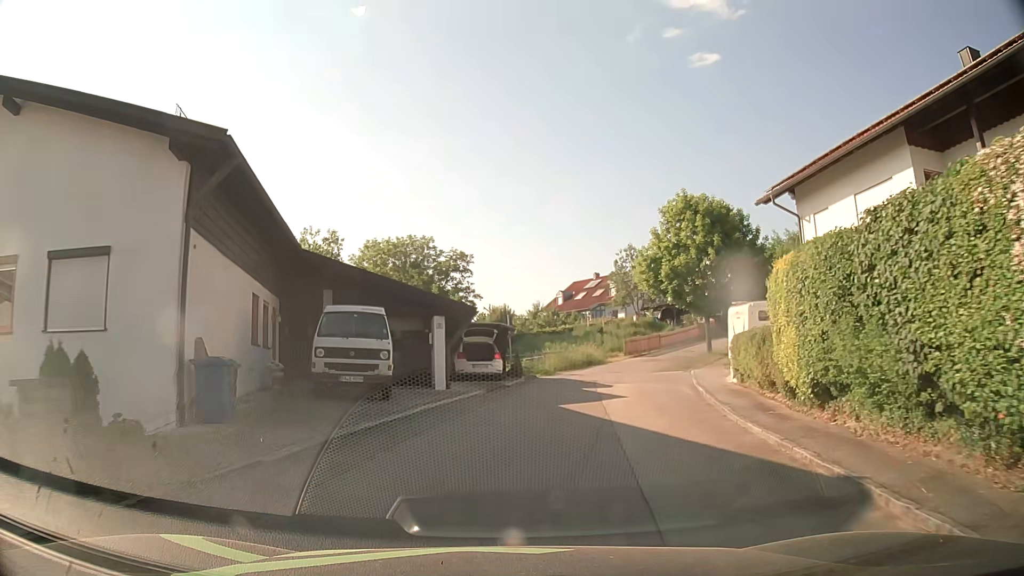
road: residential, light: Day
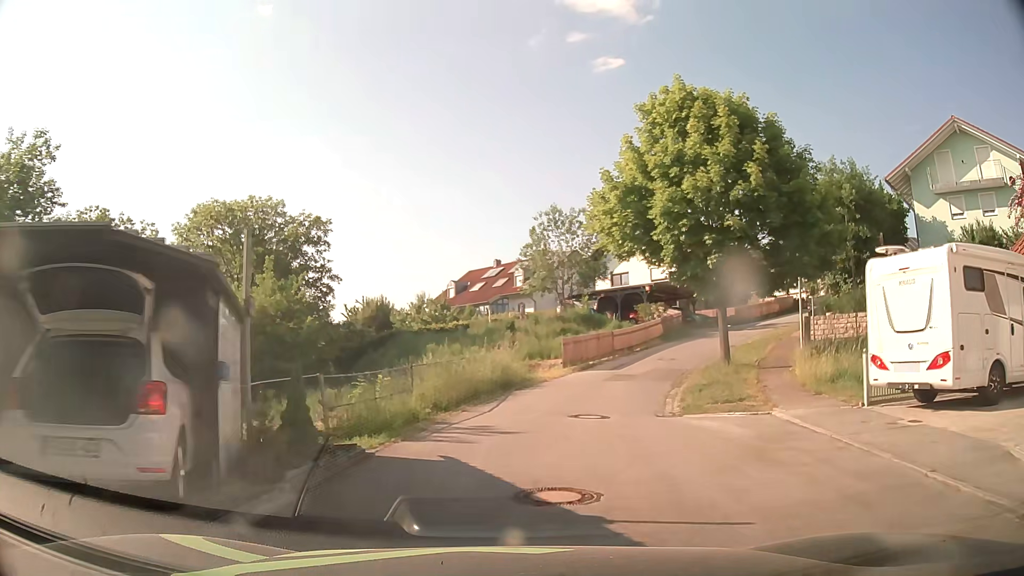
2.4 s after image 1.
(+1.2, +18.6) m; +9°
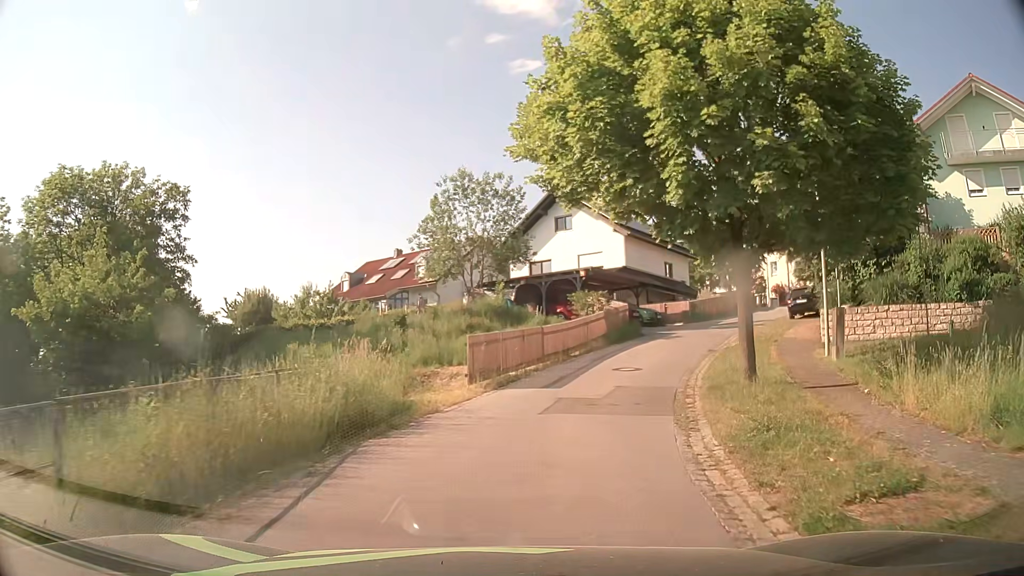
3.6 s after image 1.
(+0.6, +9.4) m; +7°
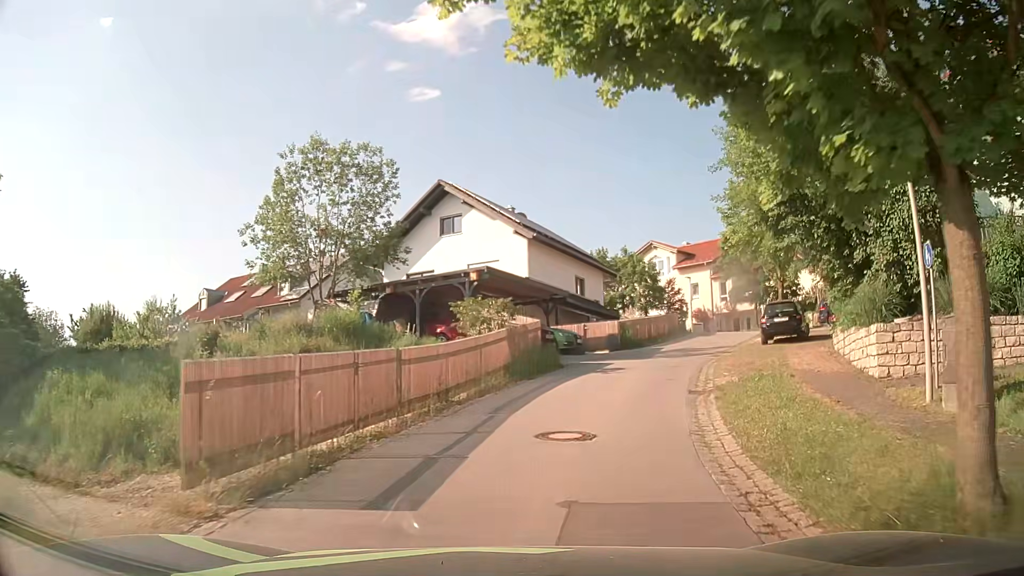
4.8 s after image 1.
(+0.8, +9.4) m; +10°
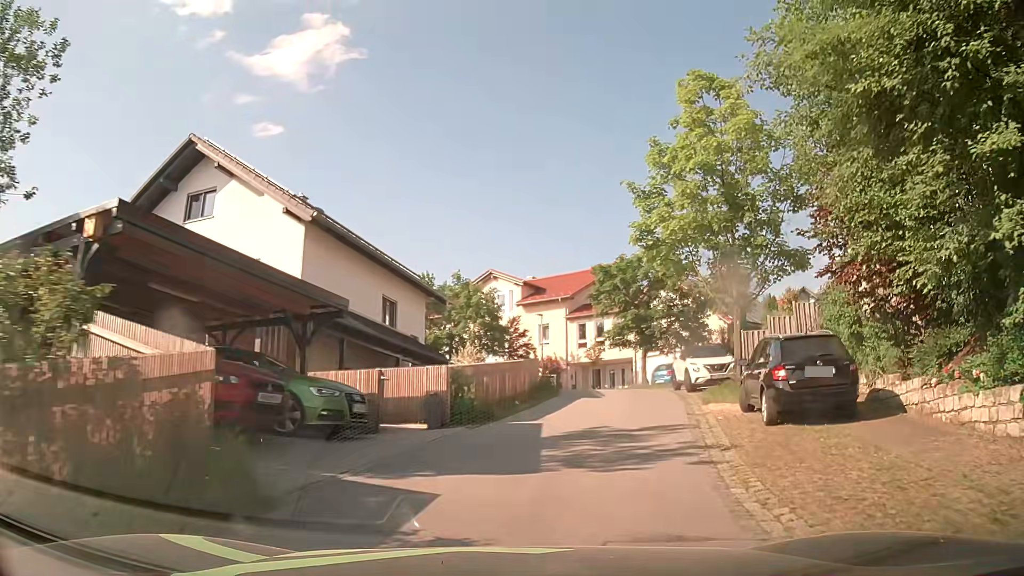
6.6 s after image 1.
(+1.7, +13.4) m; +15°
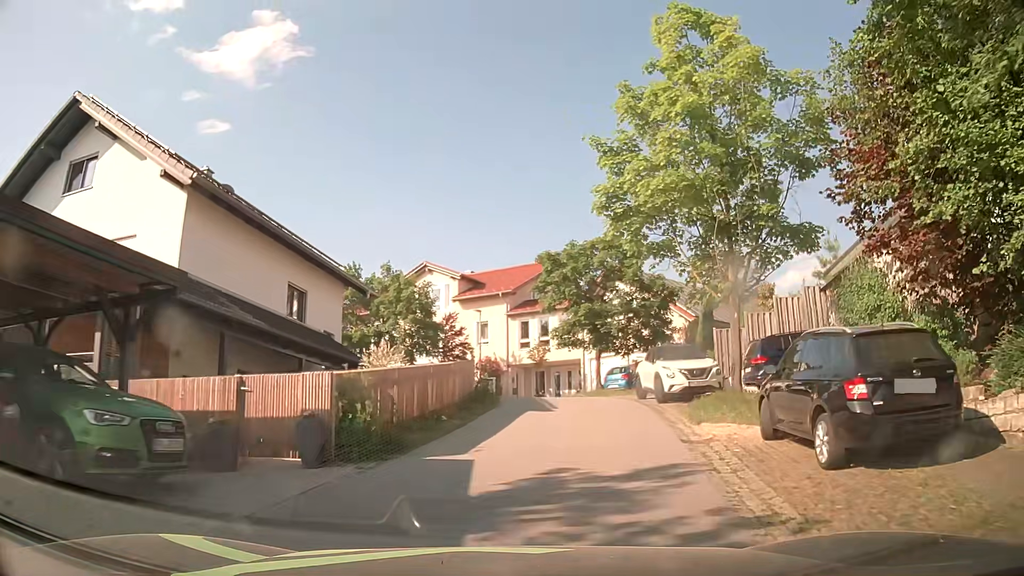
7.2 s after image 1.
(+0.2, +4.4) m; +5°
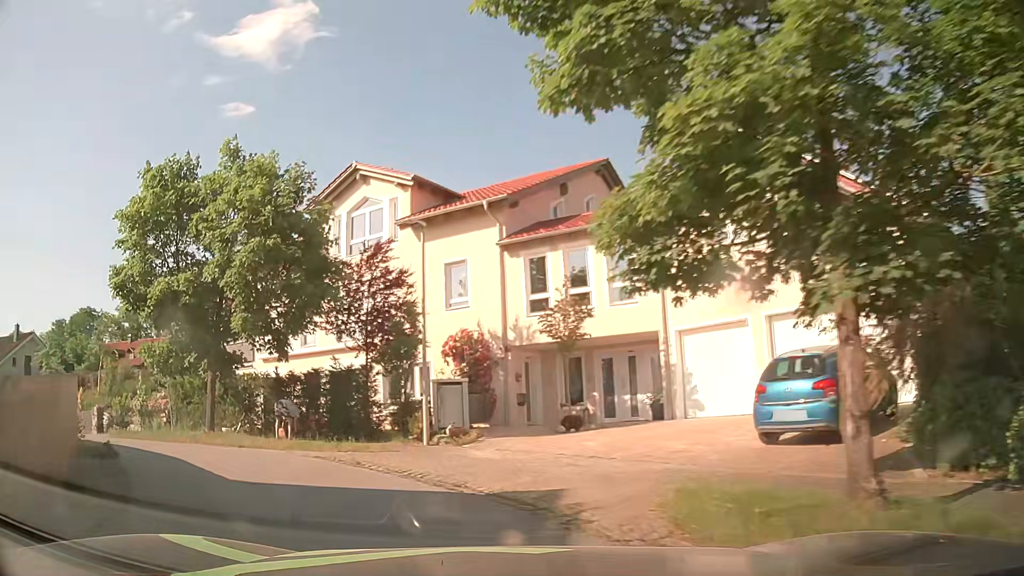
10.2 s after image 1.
(+1.4, +22.3) m; -2°
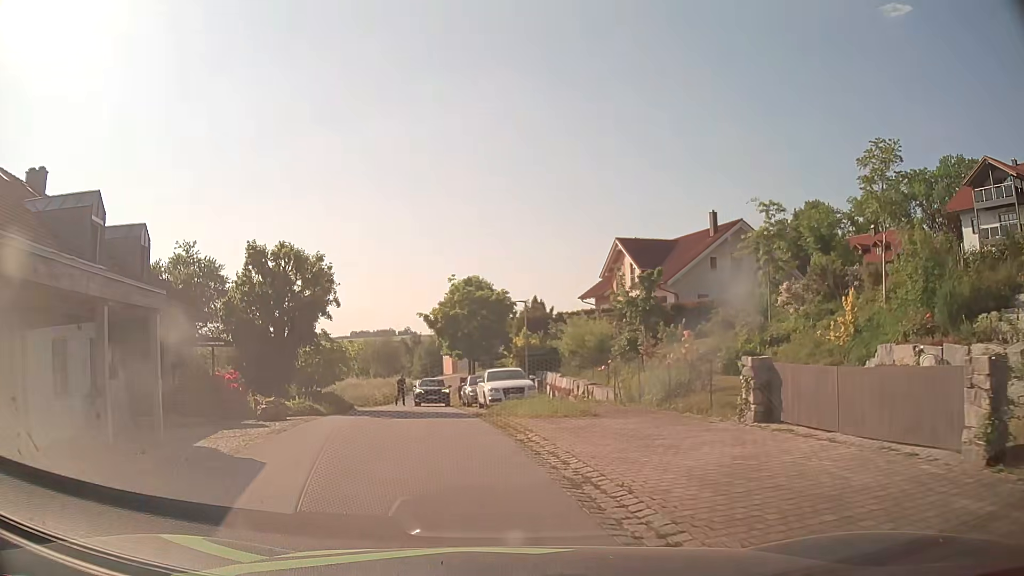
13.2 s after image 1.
(-12.4, +17.0) m; -62°
(-1, +10) (-3, +20) (-5, +30) (-7, +39) (-8, +49) (-9, +59) (-7, +69) (-1, +76) (+9, +75) (+17, +69) m
